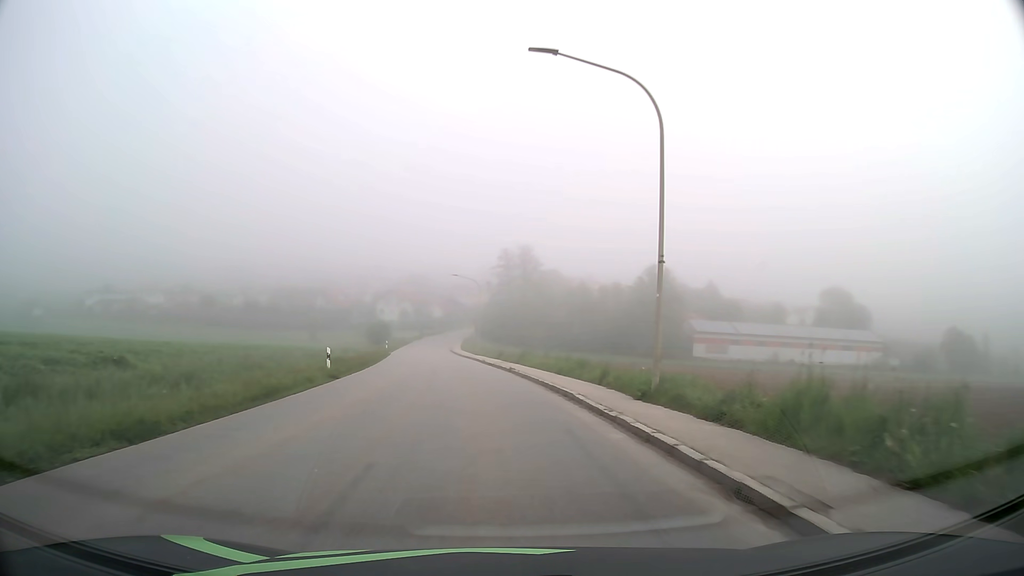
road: tertiary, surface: asphalt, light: Day
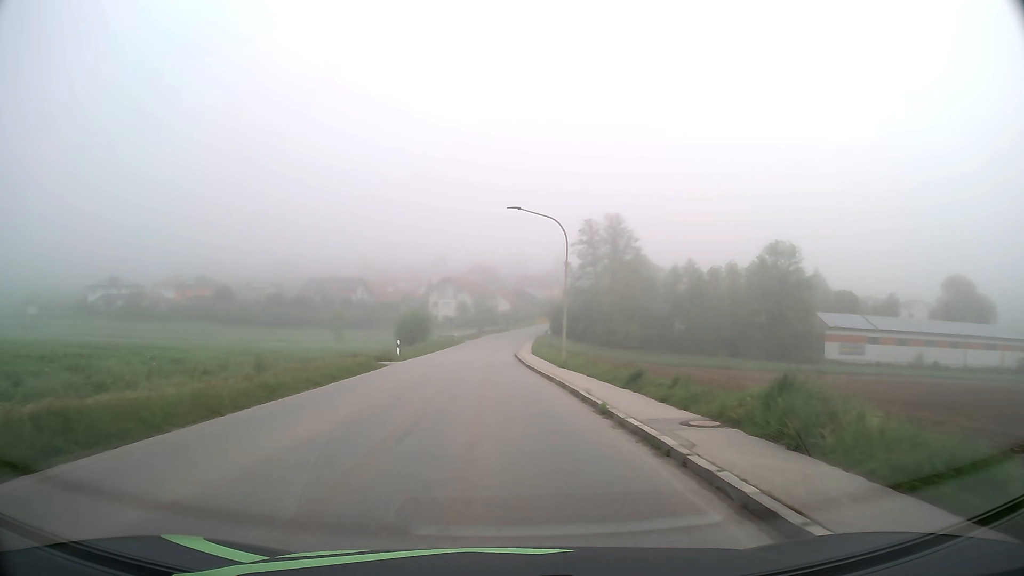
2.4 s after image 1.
(-1.7, +31.0) m; -6°
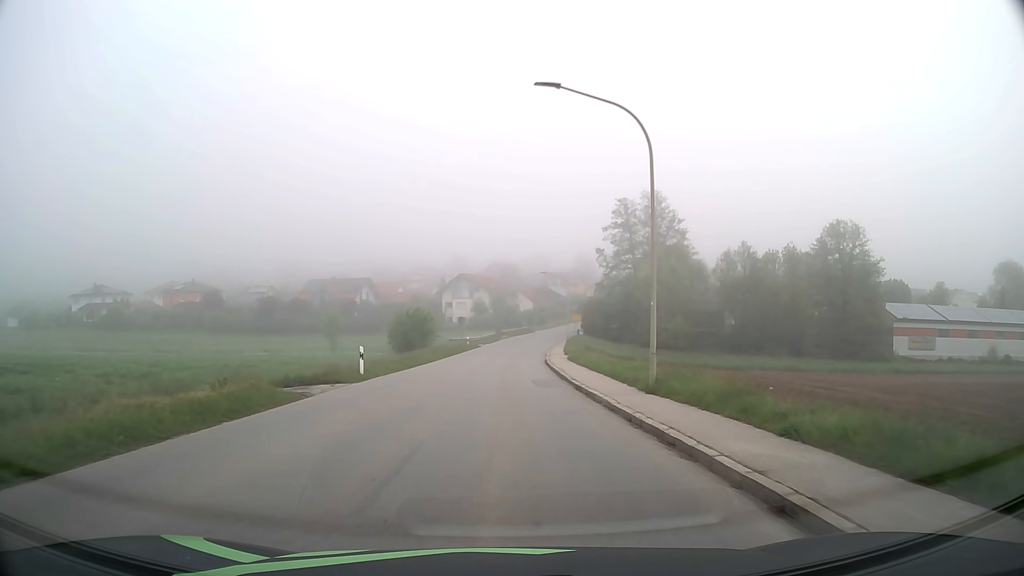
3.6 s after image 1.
(-0.3, +15.5) m; -2°
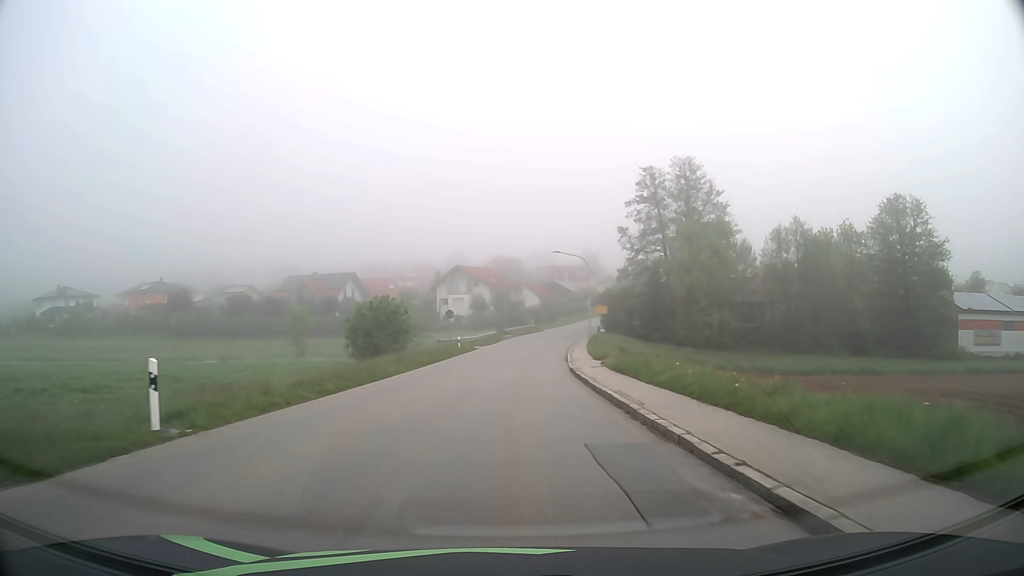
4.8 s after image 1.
(-0.1, +15.5) m; 0°
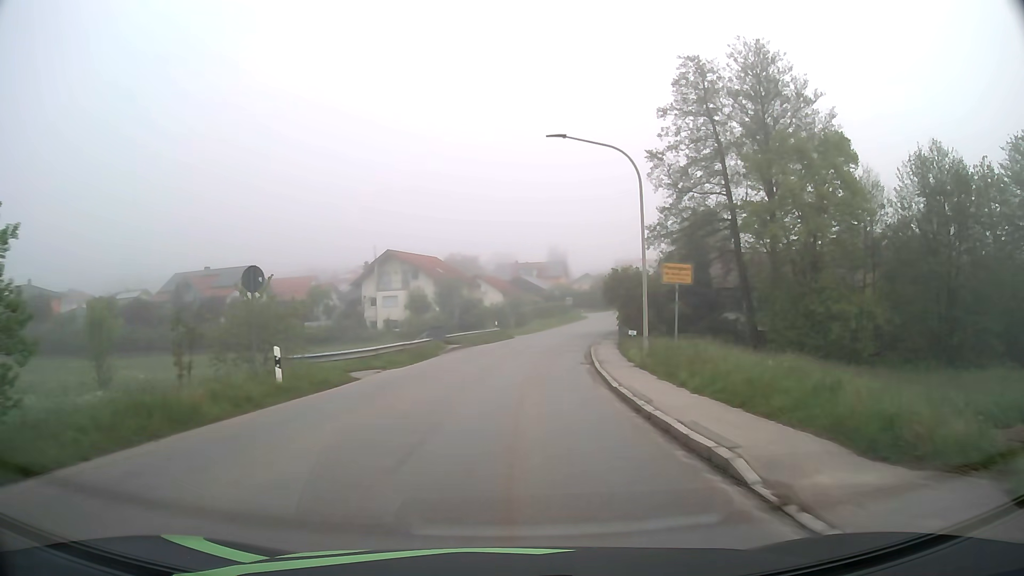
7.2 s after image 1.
(+0.8, +31.0) m; +4°
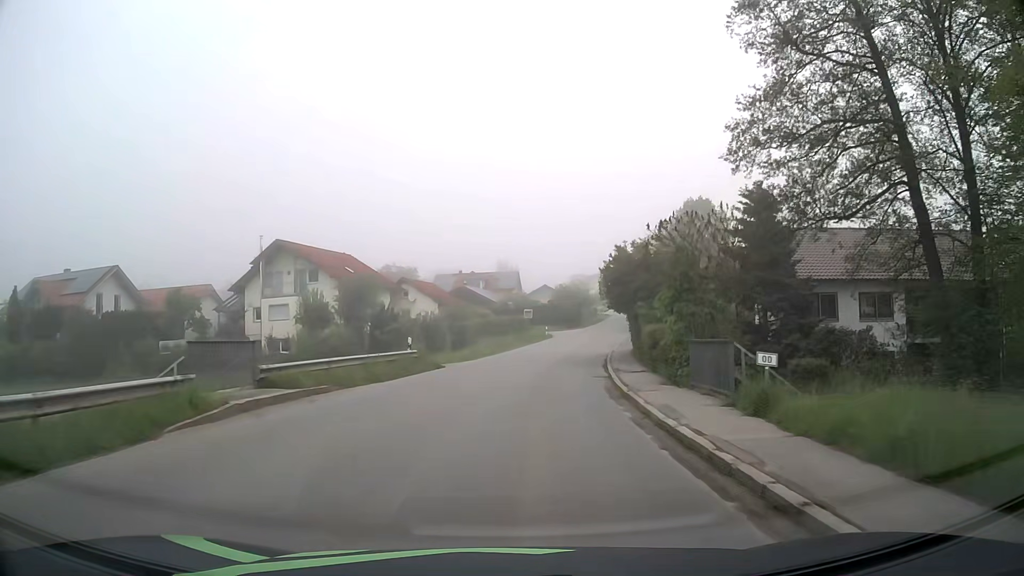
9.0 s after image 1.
(+0.8, +23.1) m; +4°
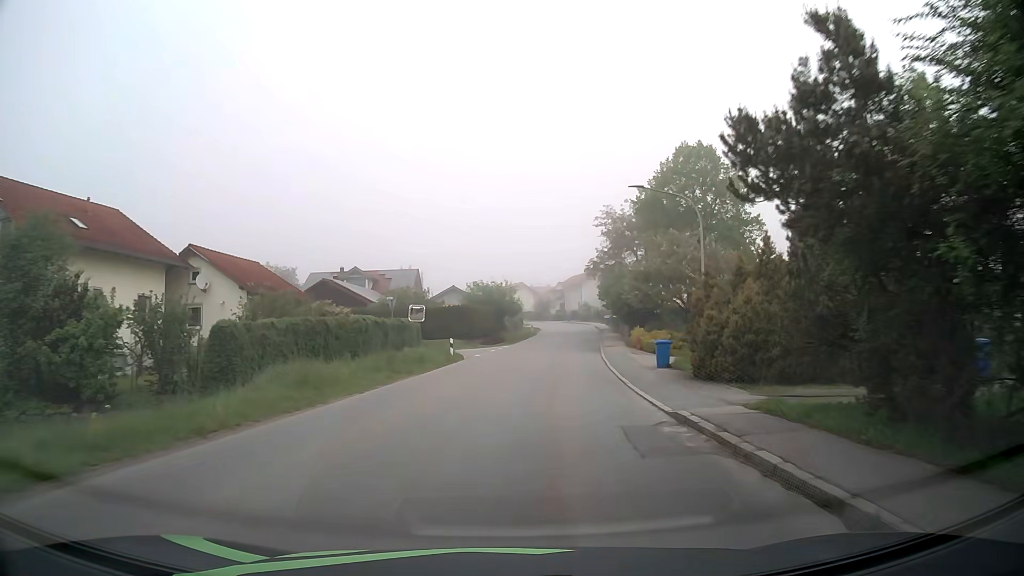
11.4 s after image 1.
(+1.9, +30.4) m; +8°
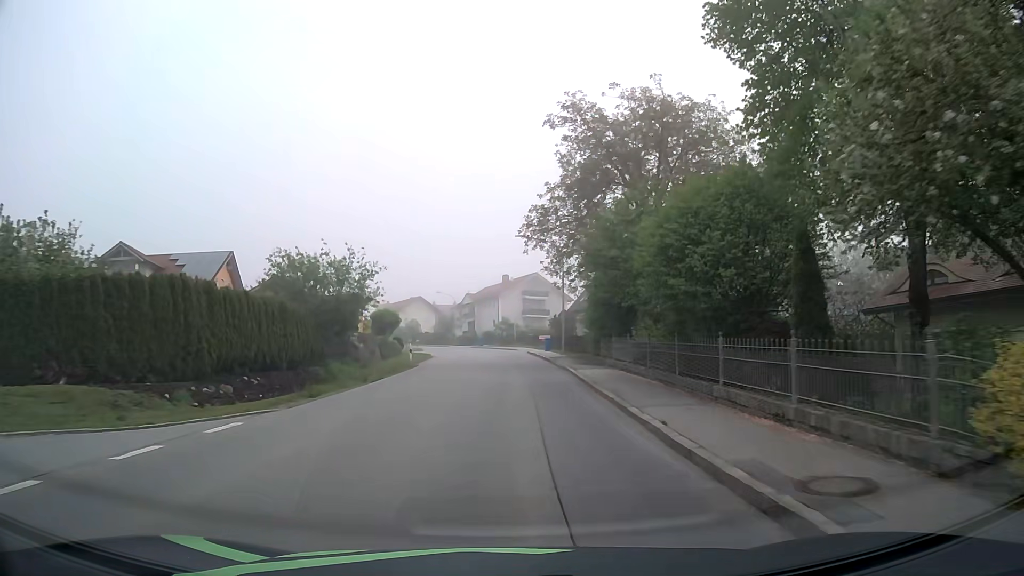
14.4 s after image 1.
(+2.9, +37.4) m; +8°
(0, +10) (0, +20) (0, +30) (0, +40) (0, +50) (-1, +60) (-2, +70) (-5, +80) (-8, +89) (-13, +98) m
